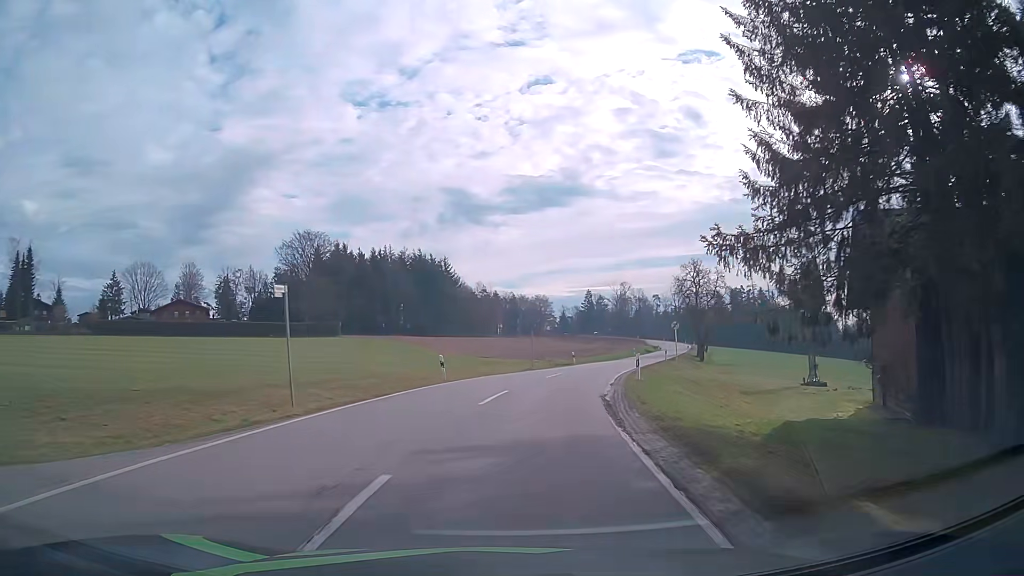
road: secondary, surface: asphalt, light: Day
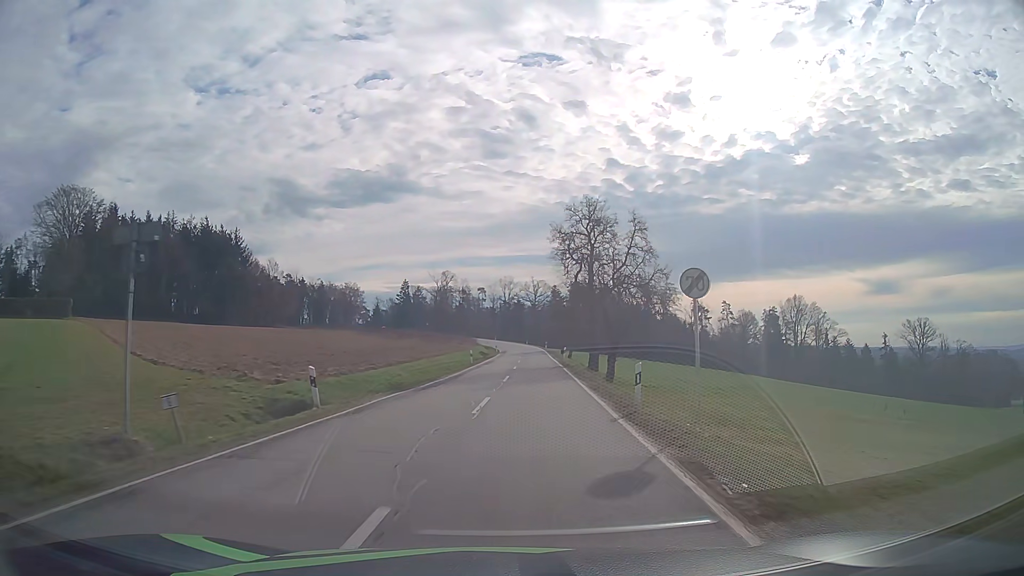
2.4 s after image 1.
(+4.9, +36.1) m; +16°
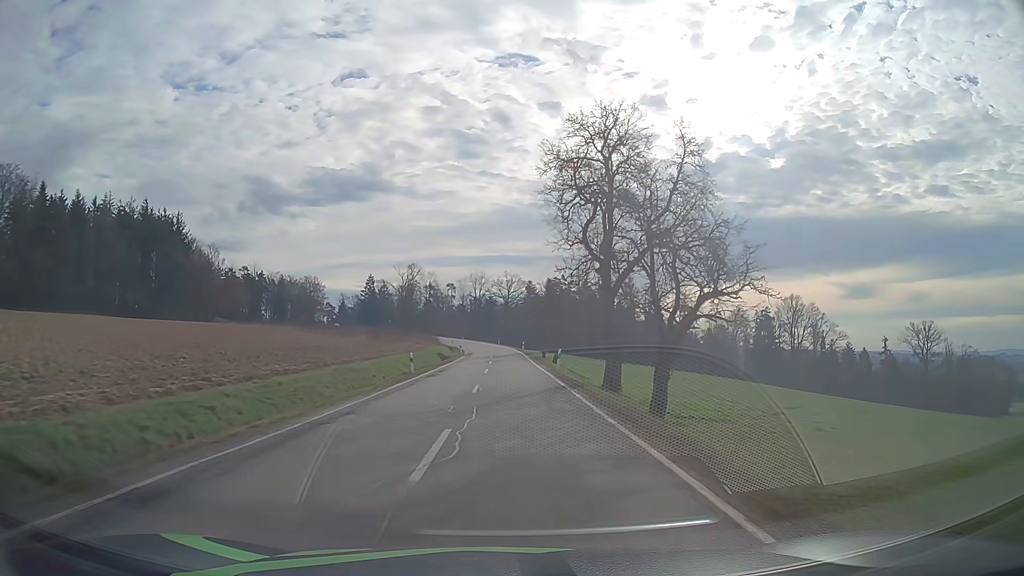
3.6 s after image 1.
(+0.5, +18.9) m; +2°
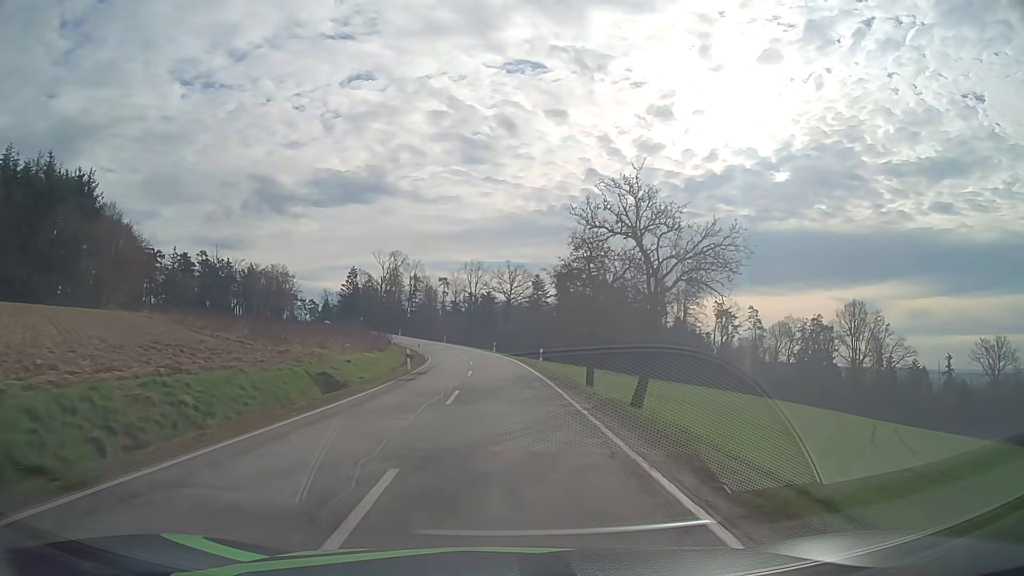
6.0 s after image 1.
(+0.2, +39.2) m; 0°
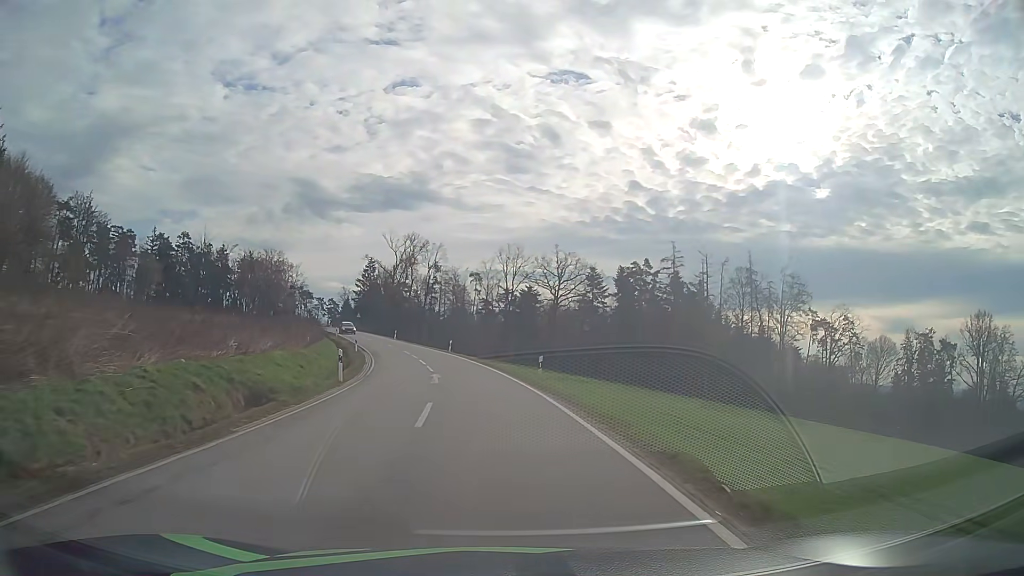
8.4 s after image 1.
(-0.8, +39.5) m; -3°
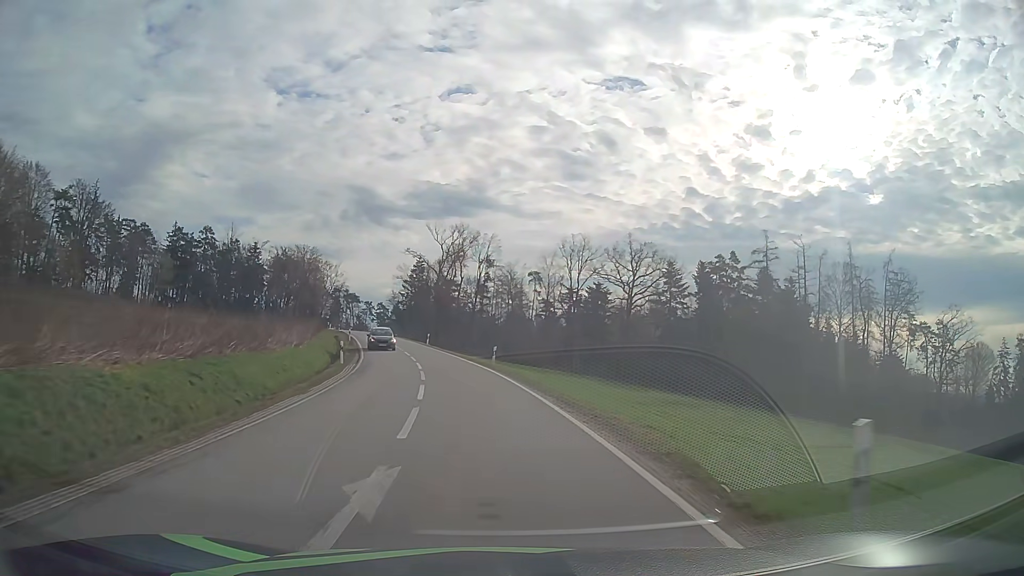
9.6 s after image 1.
(-0.7, +19.6) m; -5°
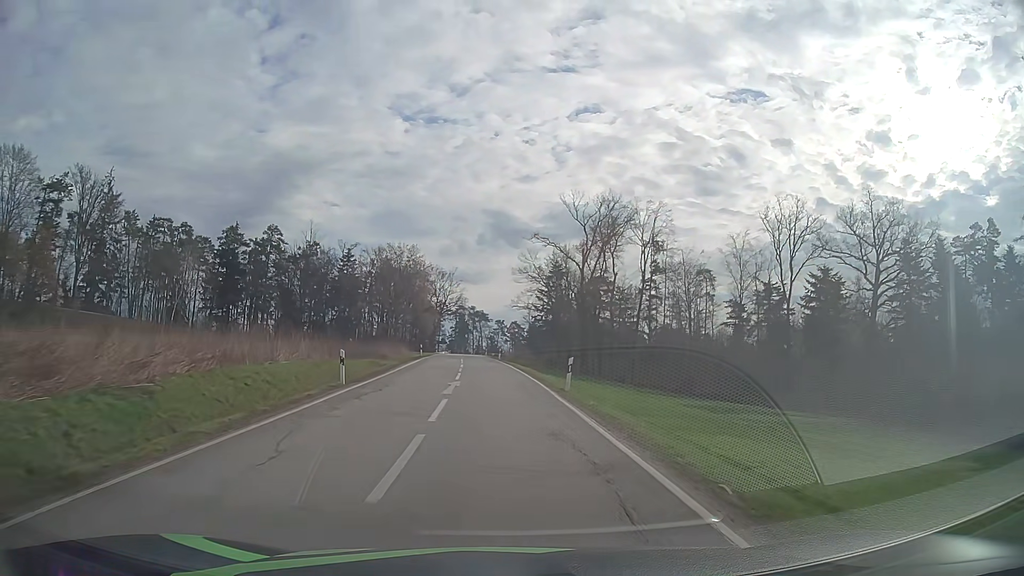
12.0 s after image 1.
(-4.2, +39.0) m; -12°
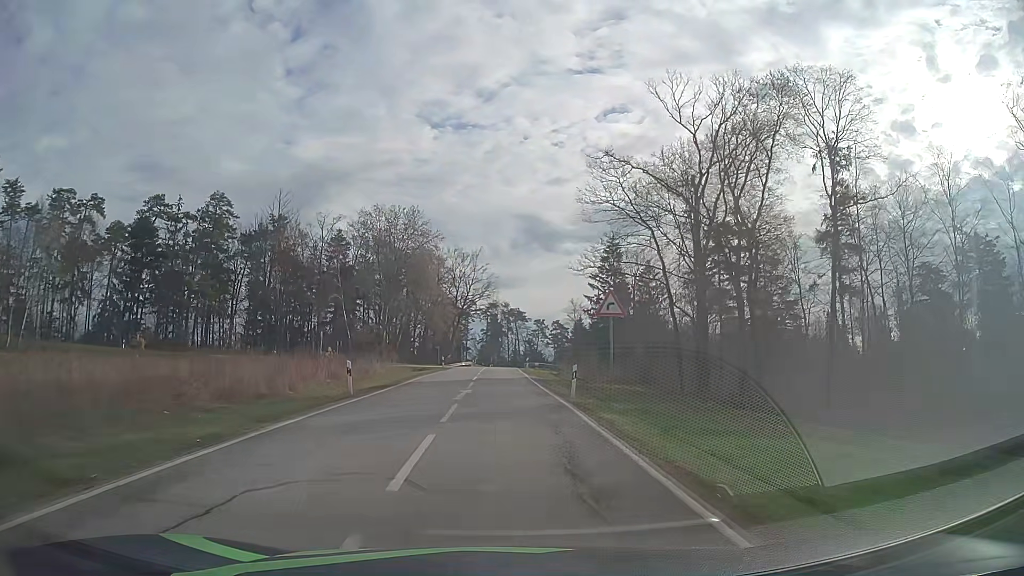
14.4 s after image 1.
(-1.6, +38.9) m; -3°
(0, +10) (0, +20) (0, +30) (-1, +40) (-1, +50) (-1, +60) (-1, +70) (-1, +80) (0, +90) (+1, +100) m
